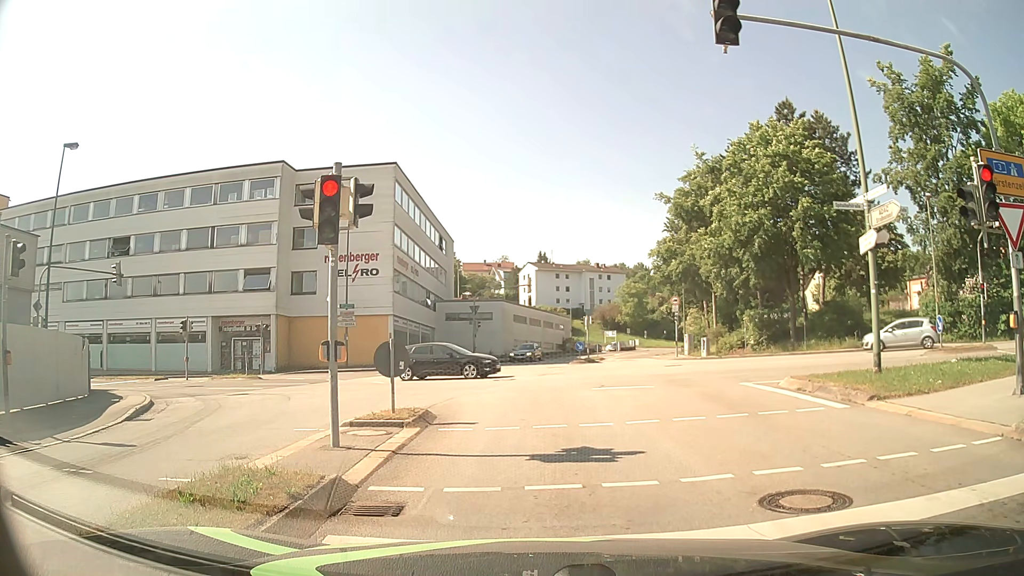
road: tertiary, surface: asphalt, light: Day
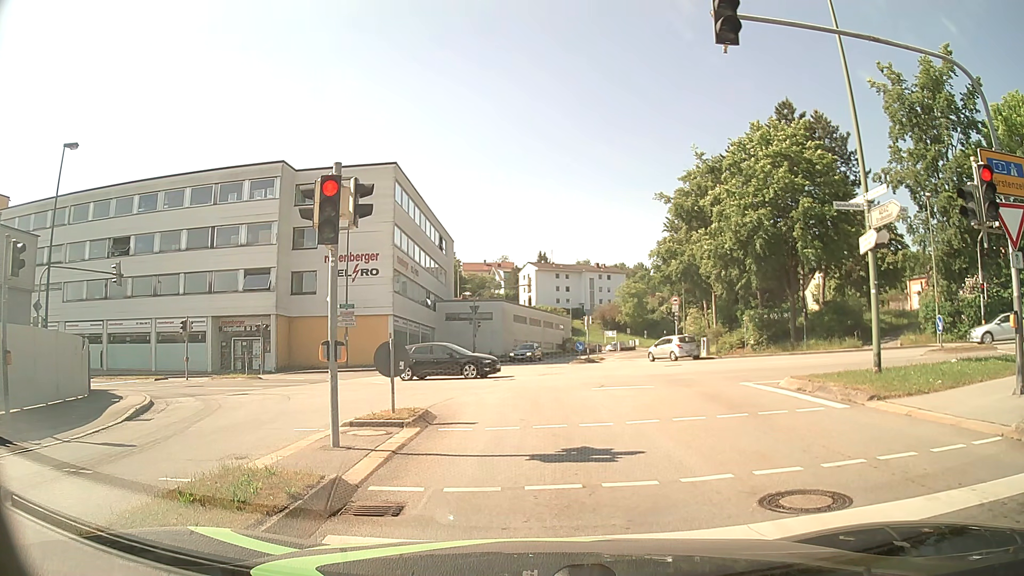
(0.0, 0.0) m; 0°
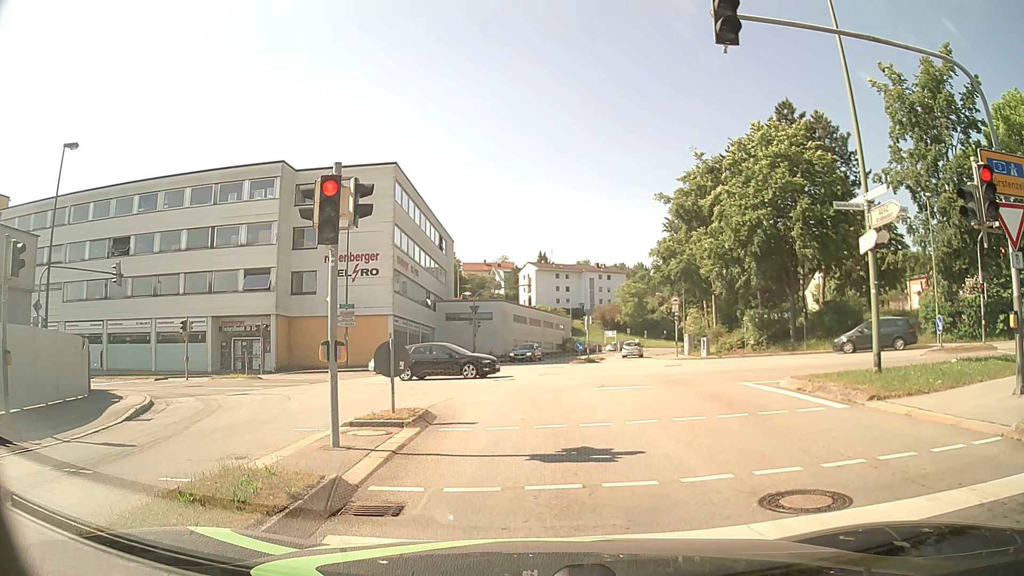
(0.0, 0.0) m; 0°
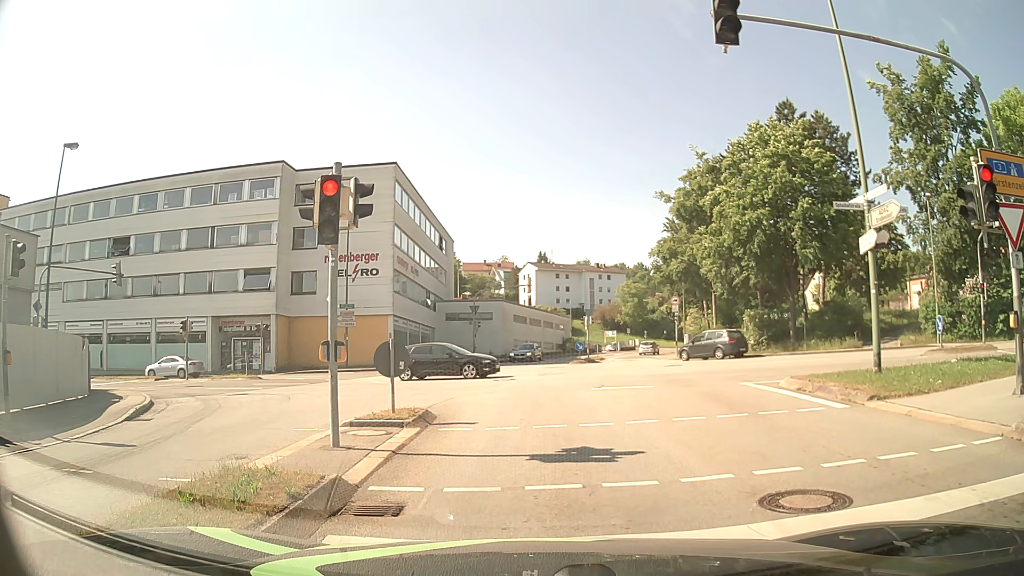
(0.0, 0.0) m; 0°
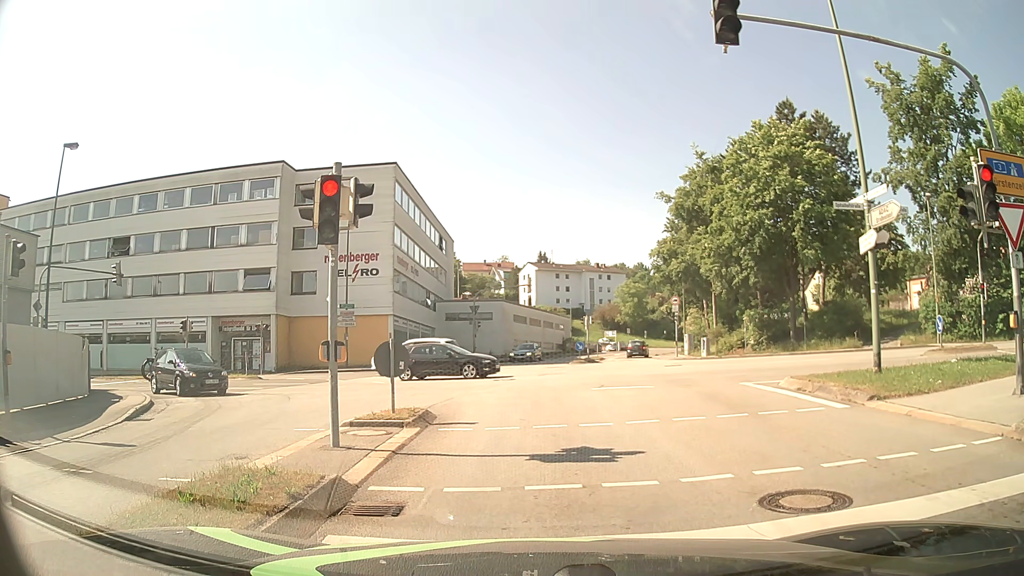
(0.0, 0.0) m; 0°
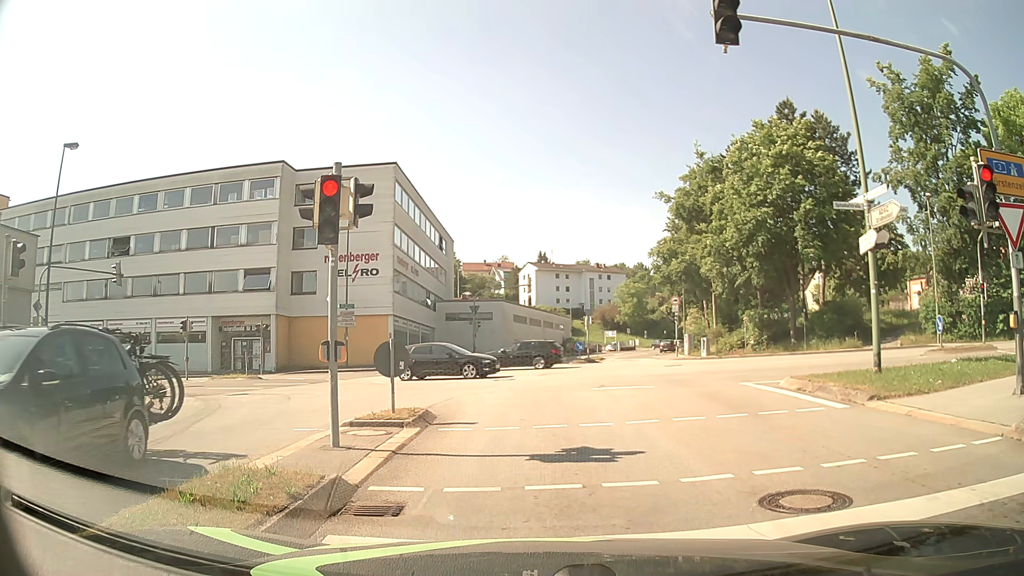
(0.0, 0.0) m; 0°
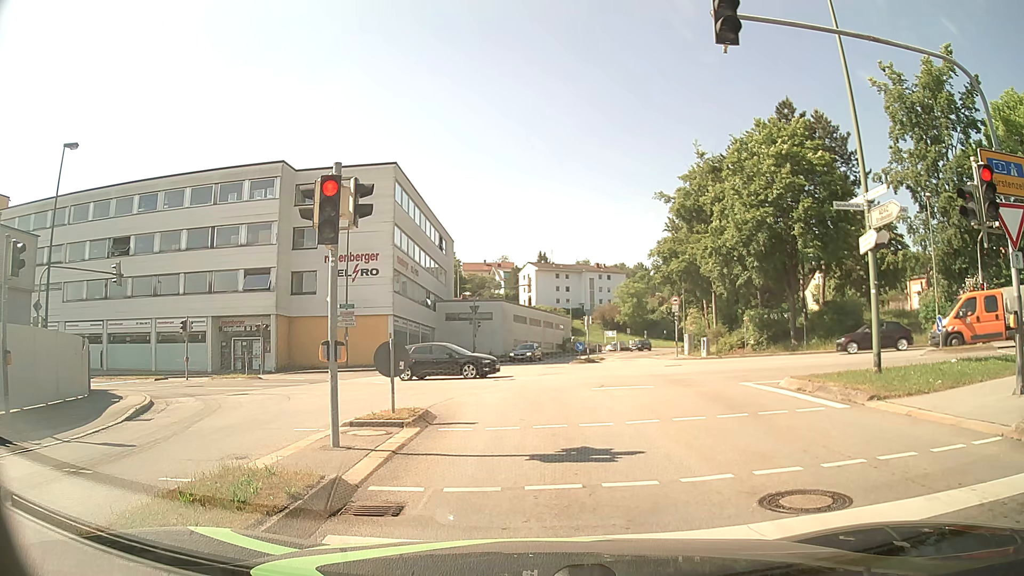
(0.0, 0.0) m; 0°
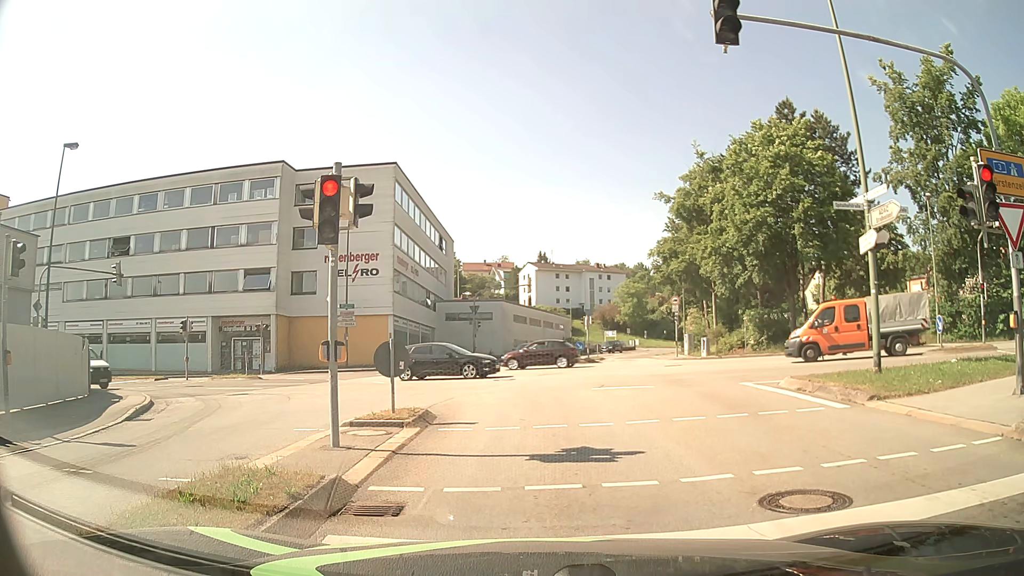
(0.0, 0.0) m; 0°
